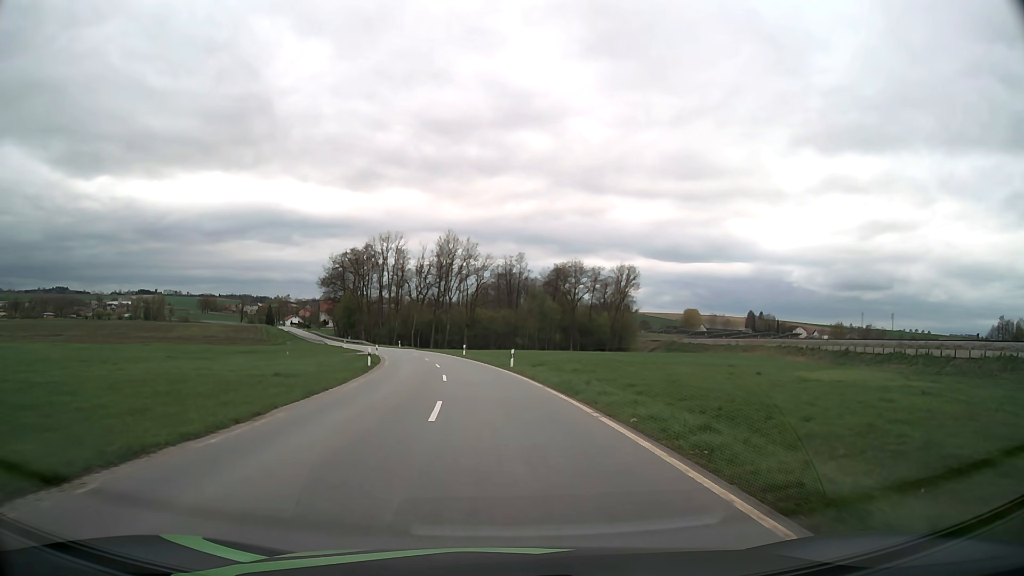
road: tertiary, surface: asphalt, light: Day
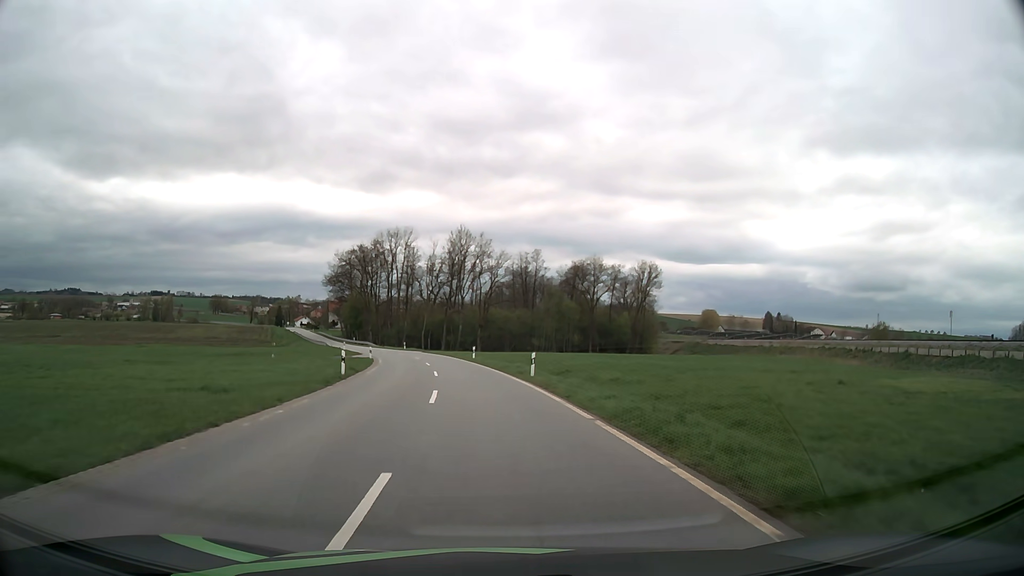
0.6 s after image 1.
(-0.1, +8.6) m; -1°
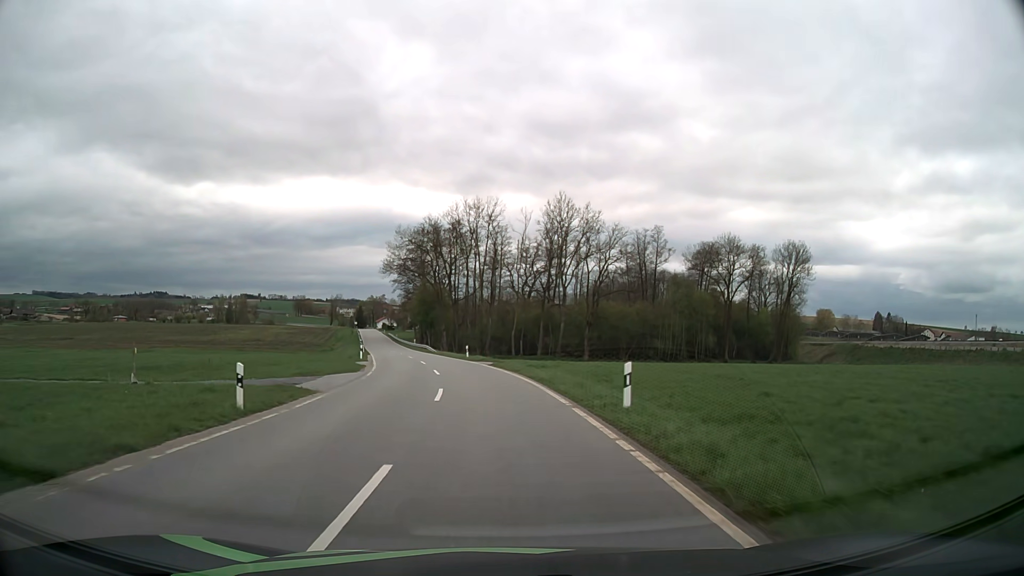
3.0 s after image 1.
(-2.3, +35.6) m; -8°
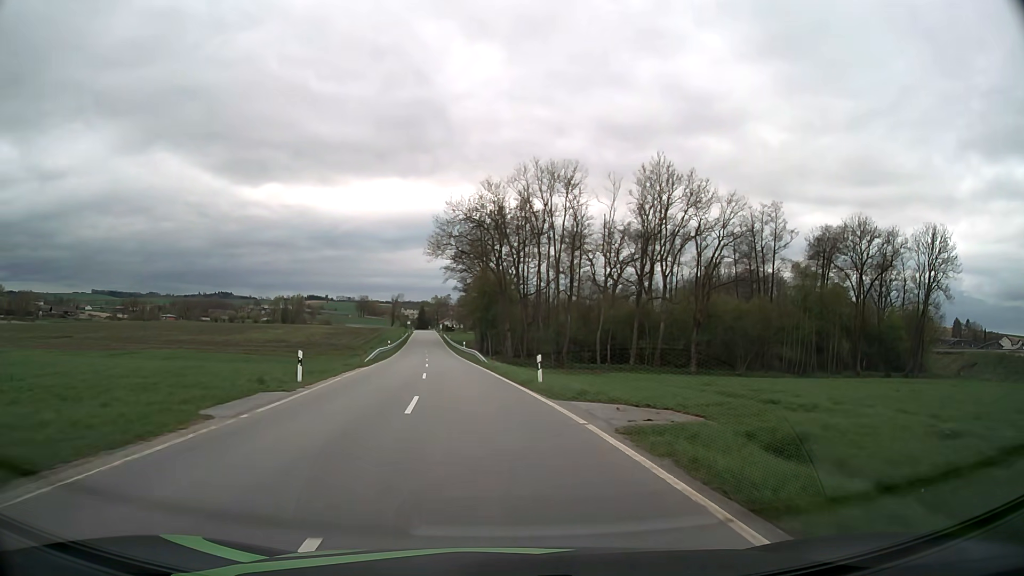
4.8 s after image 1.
(-1.4, +26.9) m; -6°
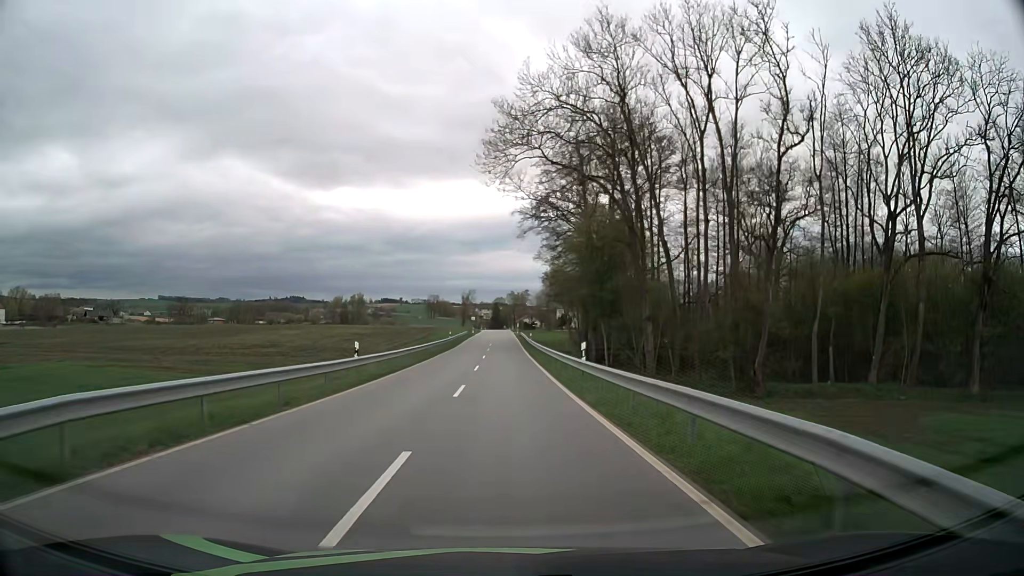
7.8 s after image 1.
(-3.8, +44.2) m; -7°
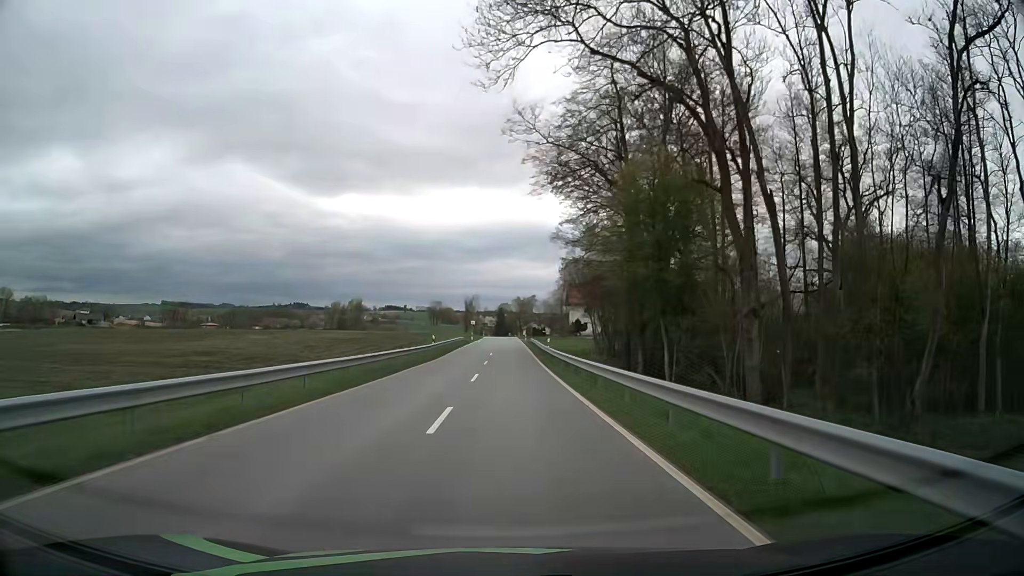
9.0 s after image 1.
(-0.1, +18.7) m; -1°
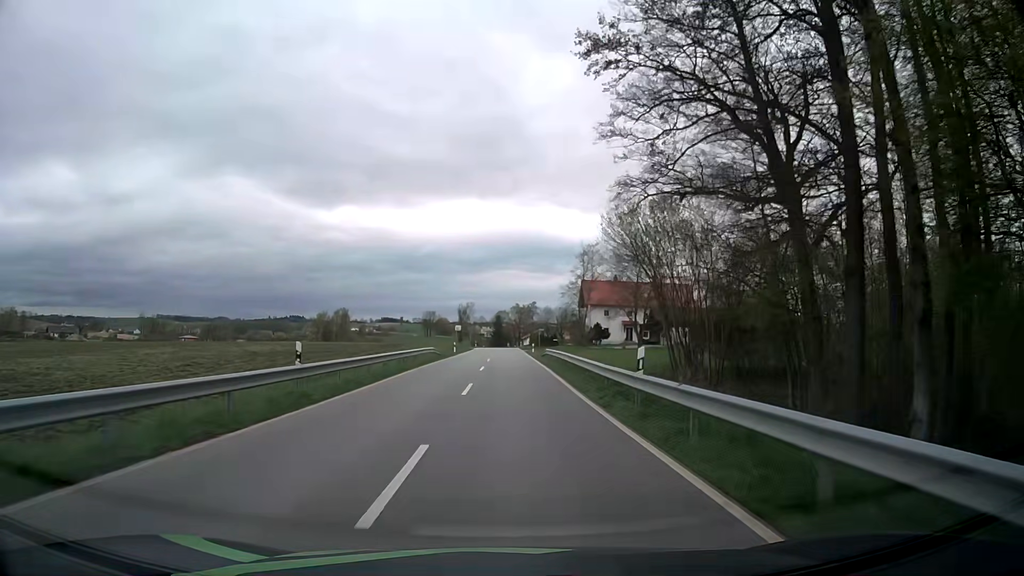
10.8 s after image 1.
(0.0, +29.1) m; 0°
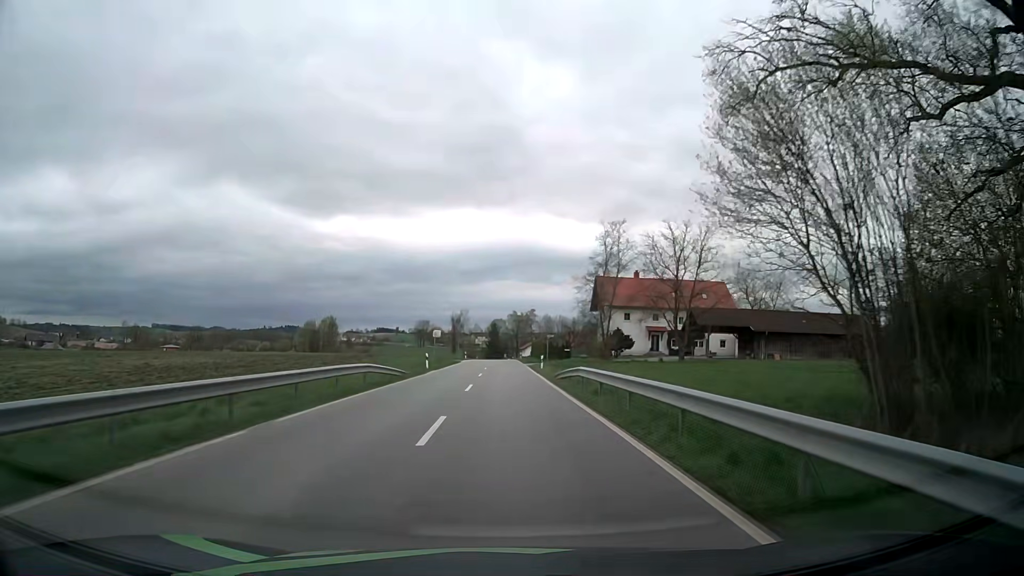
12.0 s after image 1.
(+0.2, +19.9) m; +1°
(0, +10) (0, +20) (0, +30) (0, +40) (0, +50) (0, +60) (0, +70) (0, +80) (0, +90) (0, +100) m
